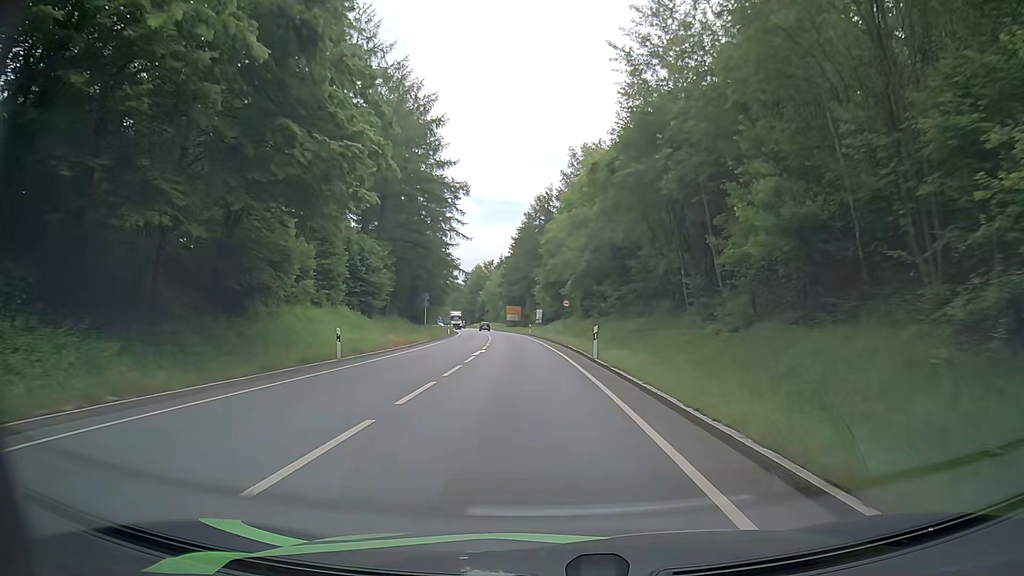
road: primary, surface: asphalt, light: Day
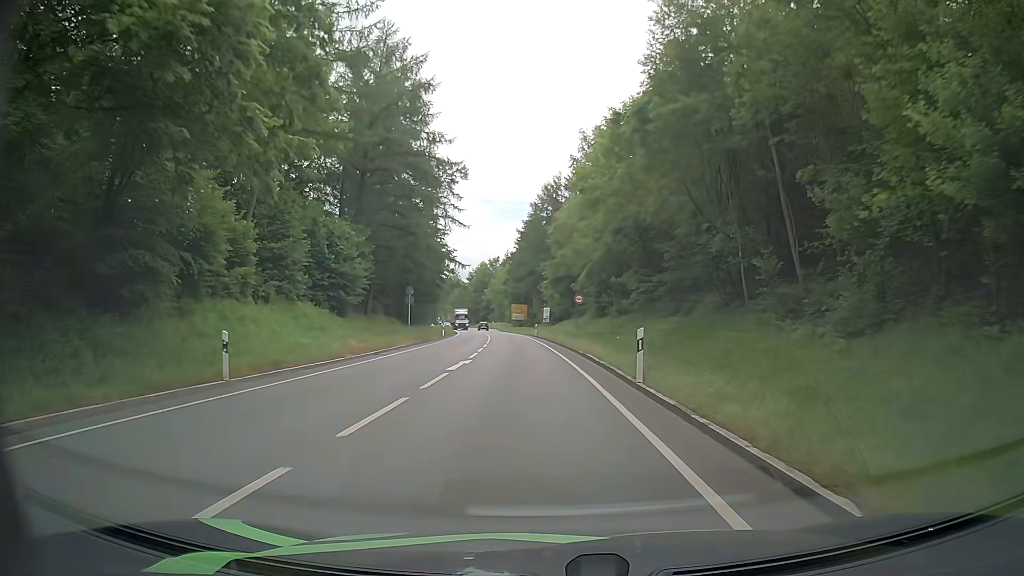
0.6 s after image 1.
(-0.1, +9.1) m; -1°
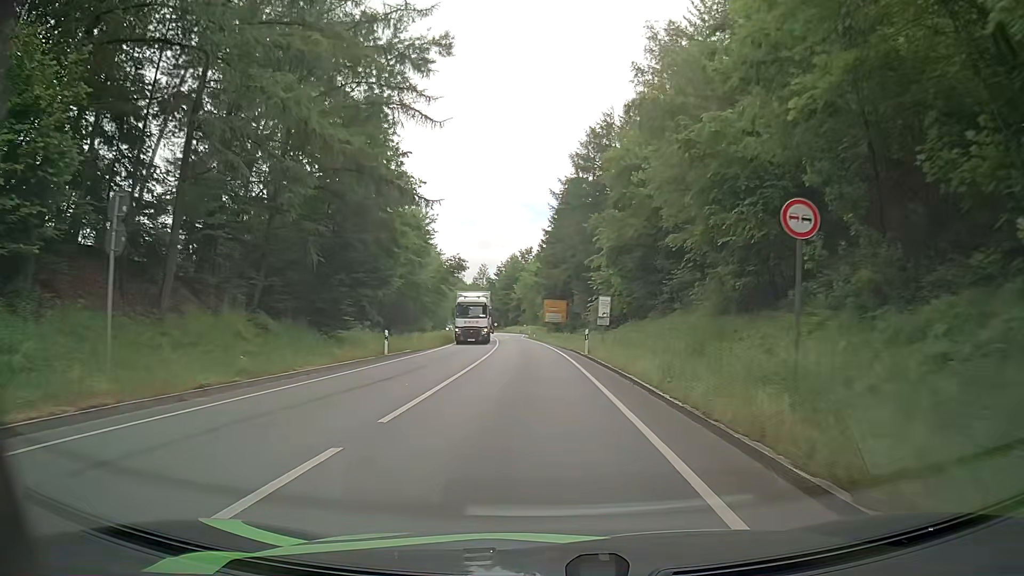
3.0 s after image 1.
(-1.2, +34.8) m; -3°
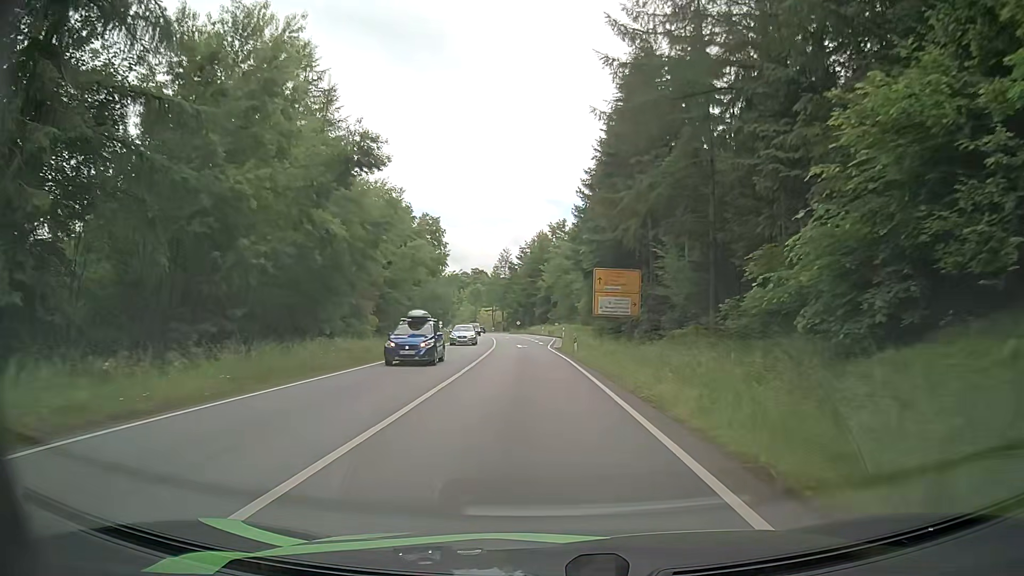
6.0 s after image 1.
(-1.2, +44.1) m; -3°
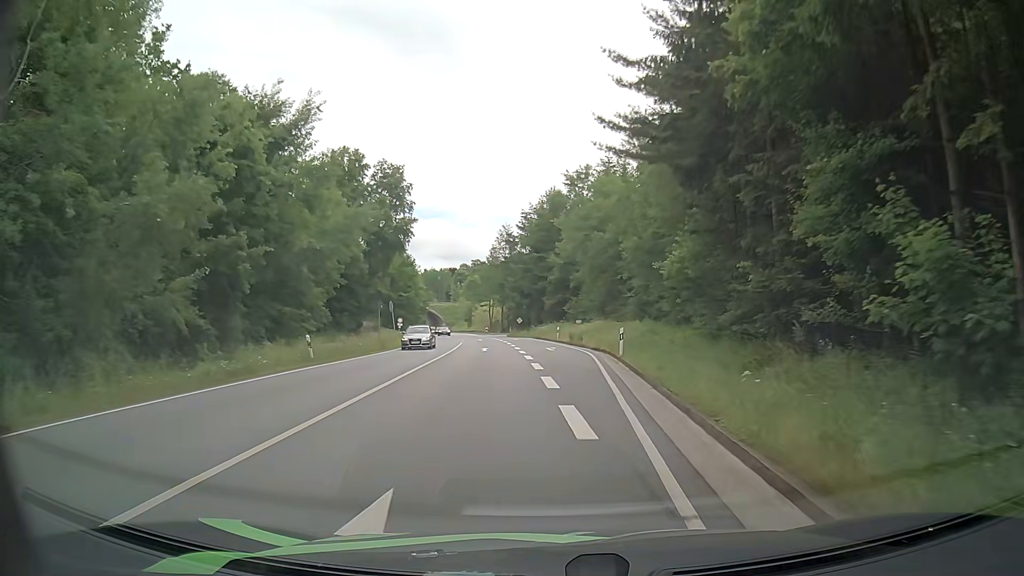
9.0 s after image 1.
(-0.9, +43.8) m; -2°
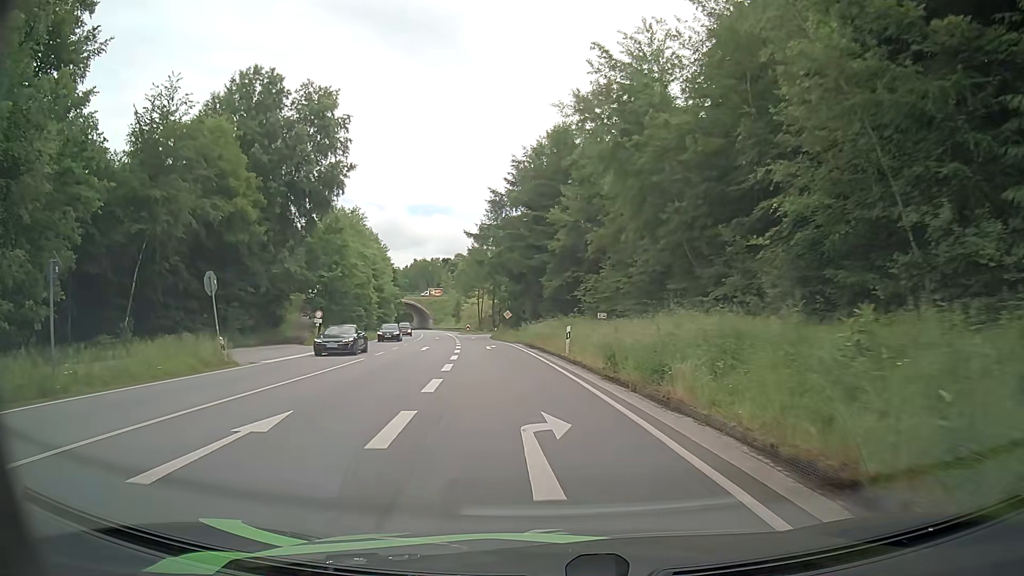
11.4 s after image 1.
(+0.5, +30.2) m; 0°
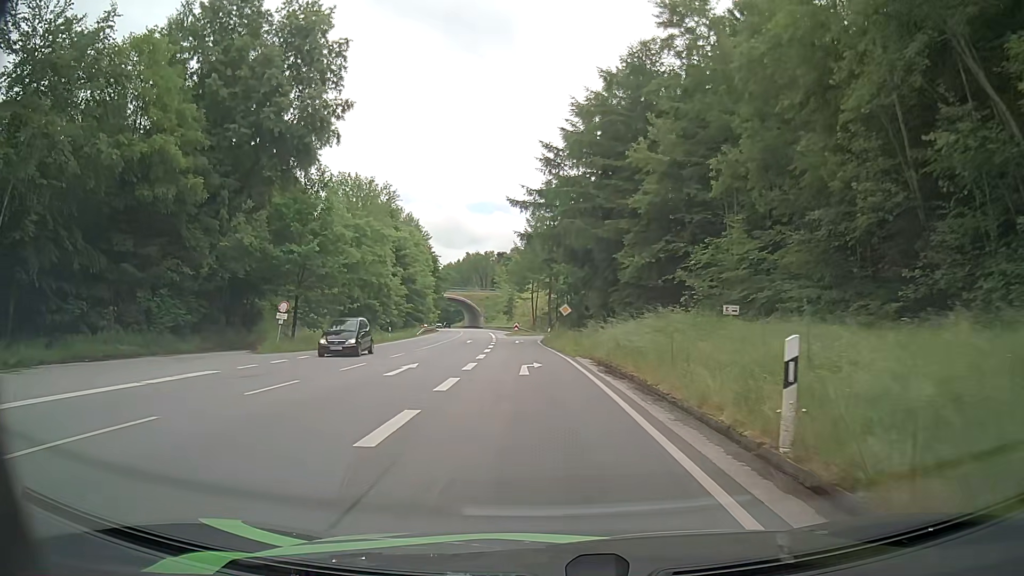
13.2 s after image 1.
(-0.6, +17.8) m; -4°
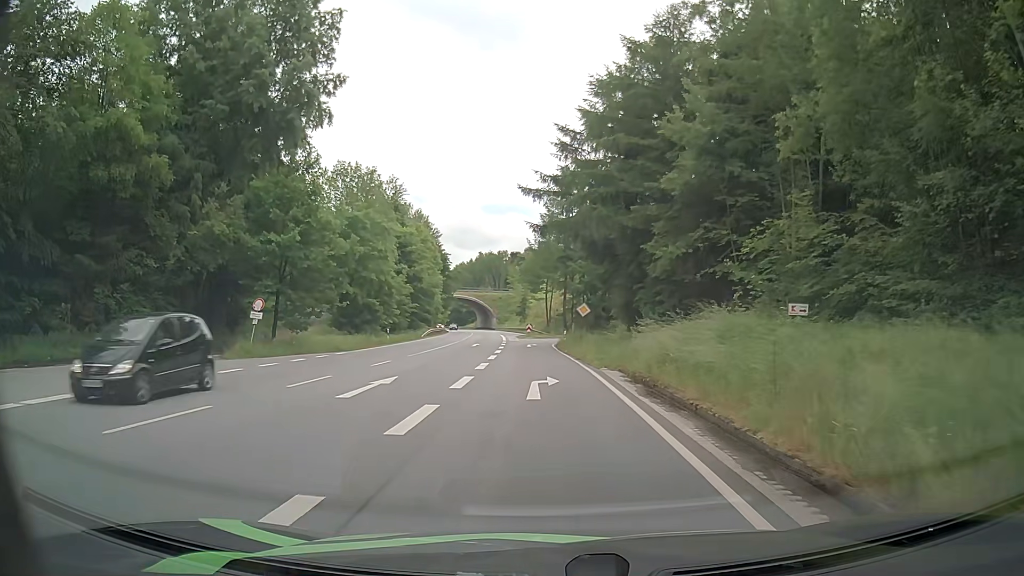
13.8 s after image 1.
(-0.1, +5.1) m; -1°
(0, +10) (-1, +20) (-1, +30) (-2, +40) (-2, +50) (0, +60) (+6, +68) (+15, +72) (+25, +75) (+33, +81) m
